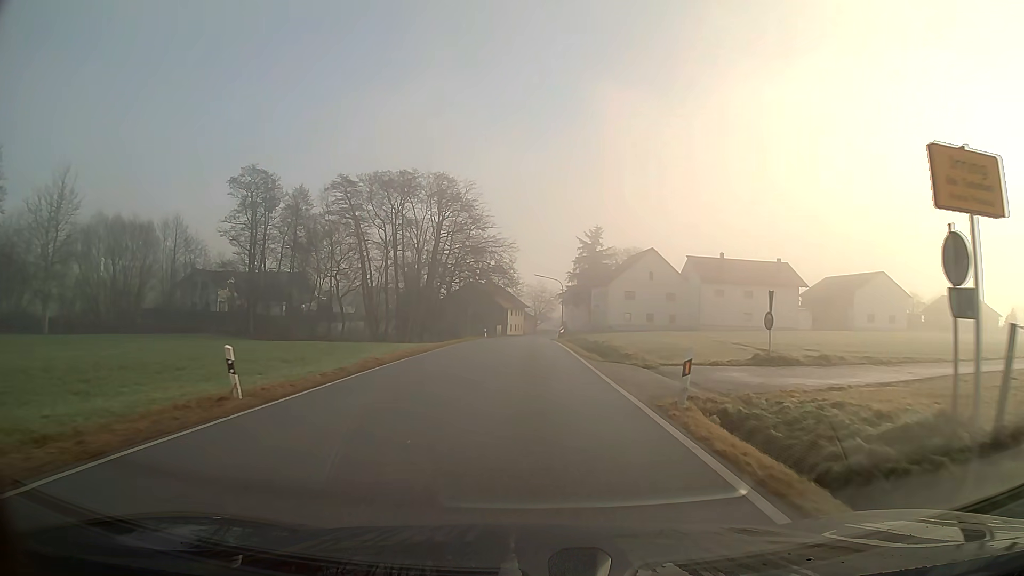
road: secondary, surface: asphalt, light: Day
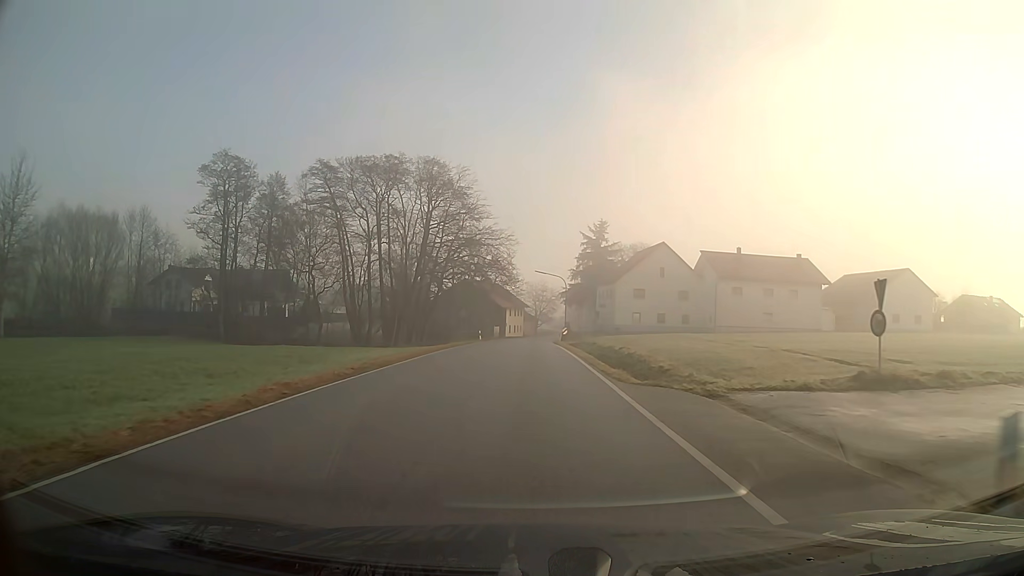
(0.0, +7.5) m; 0°
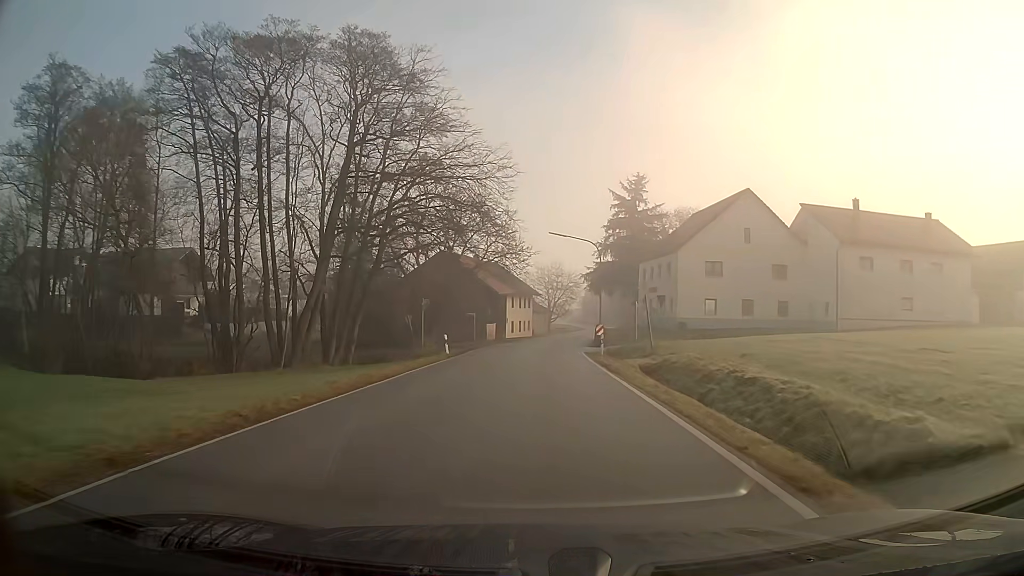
(-0.2, +30.5) m; -1°
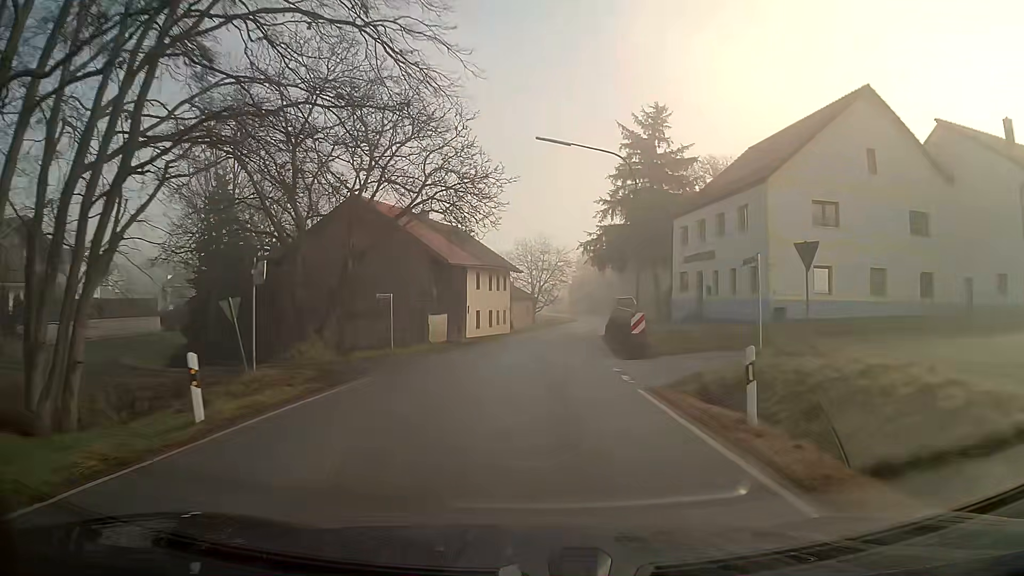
(+0.3, +23.4) m; +2°
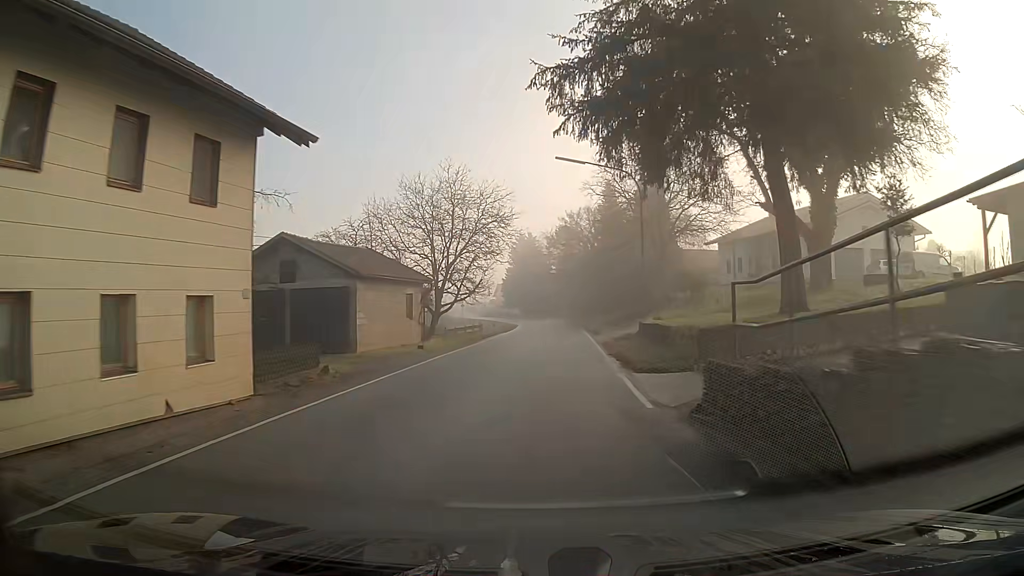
(+1.9, +38.9) m; +6°
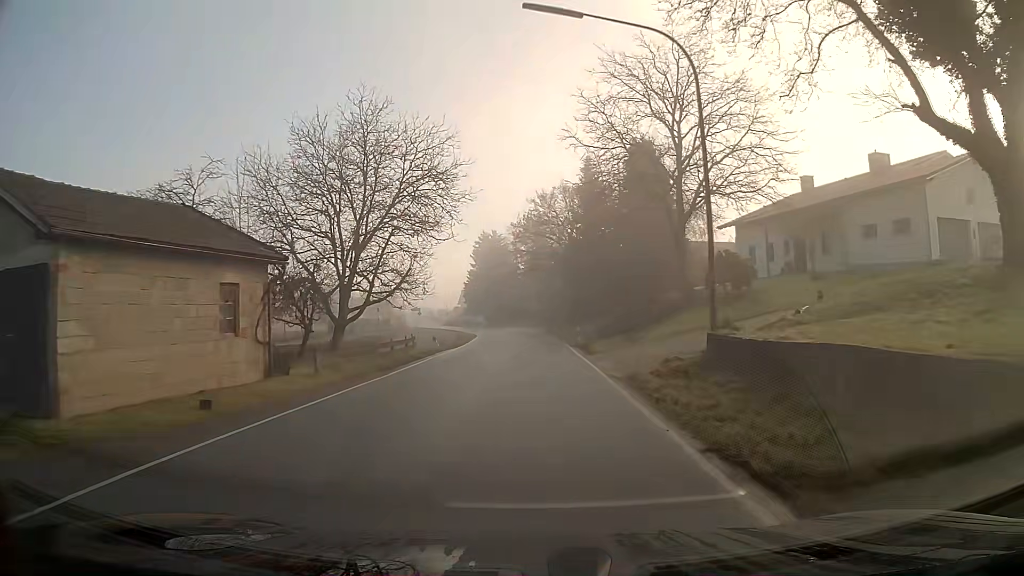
(+0.3, +15.6) m; +2°
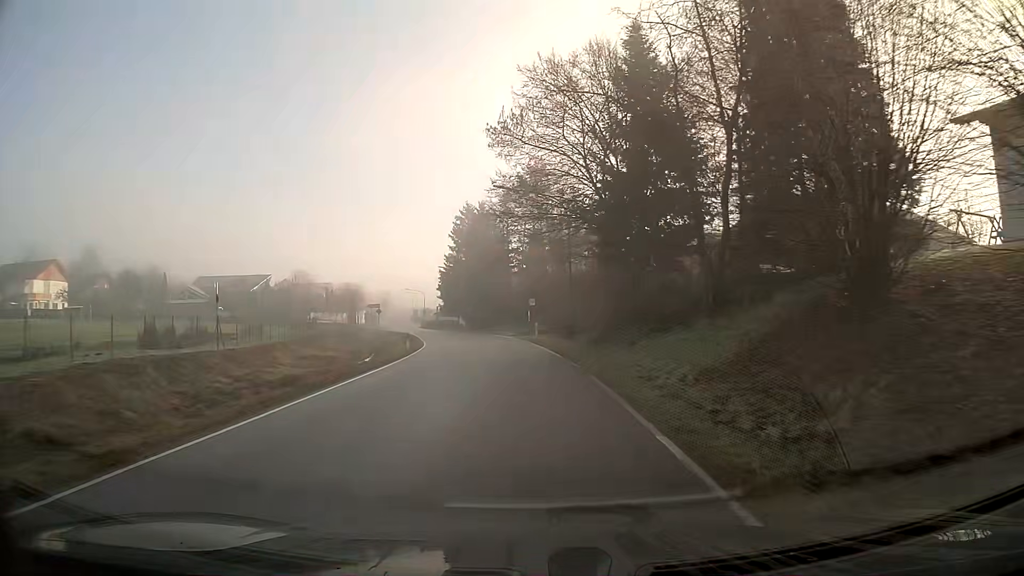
(-0.1, +31.3) m; -1°
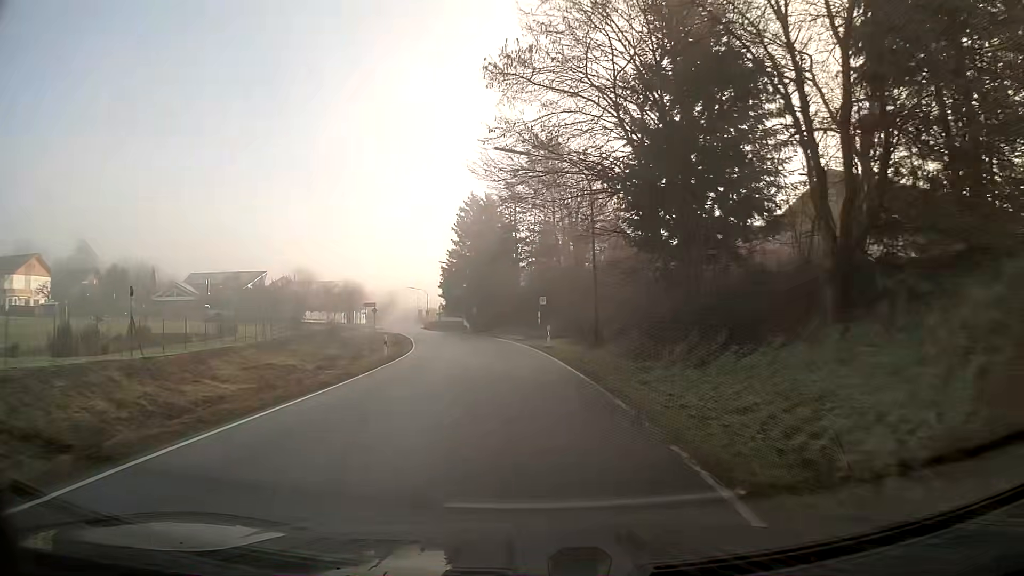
(-0.1, +7.9) m; -1°
